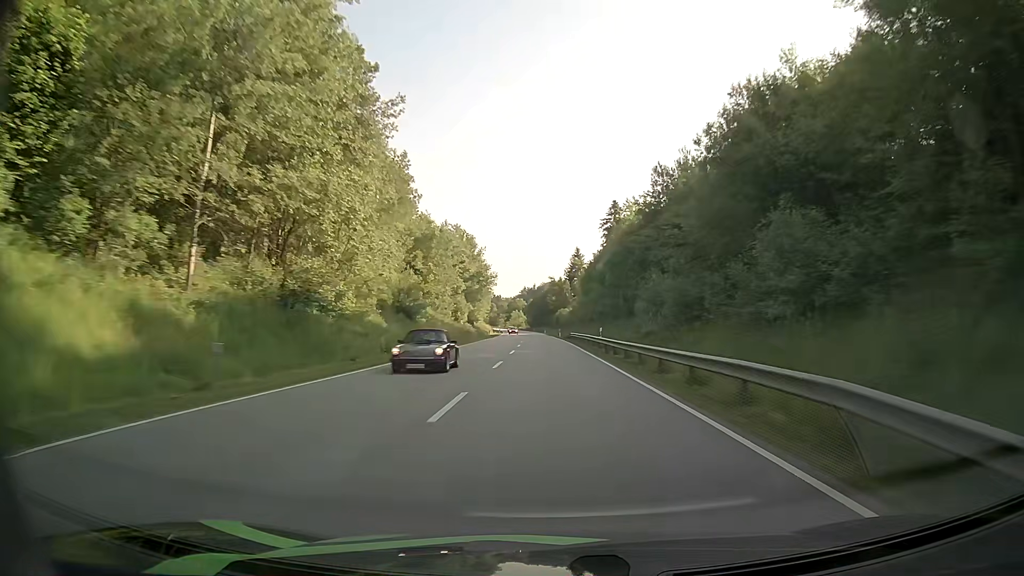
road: primary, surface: asphalt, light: Day
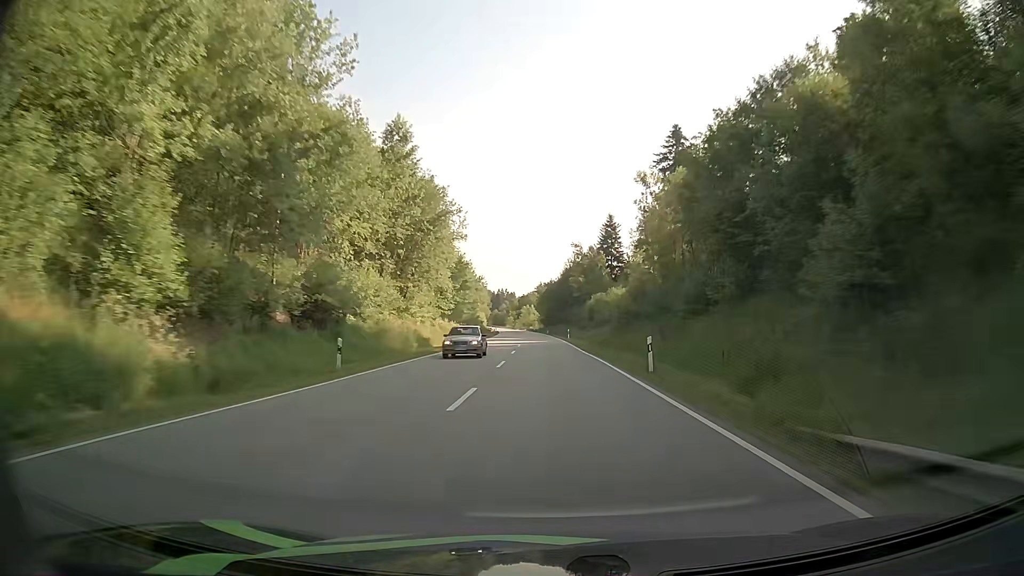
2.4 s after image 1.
(-0.8, +69.7) m; -1°
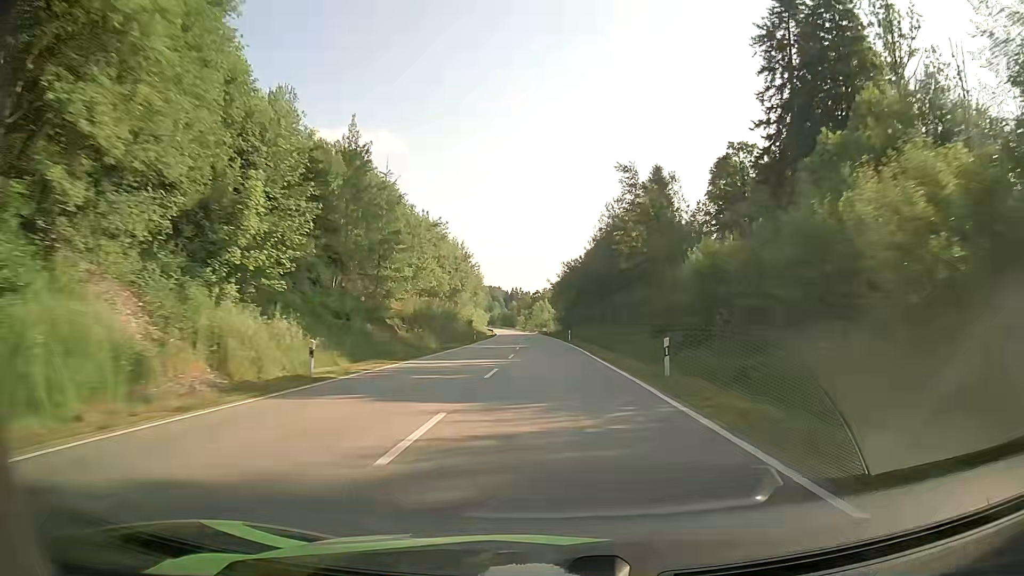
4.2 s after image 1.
(-0.4, +52.3) m; -1°
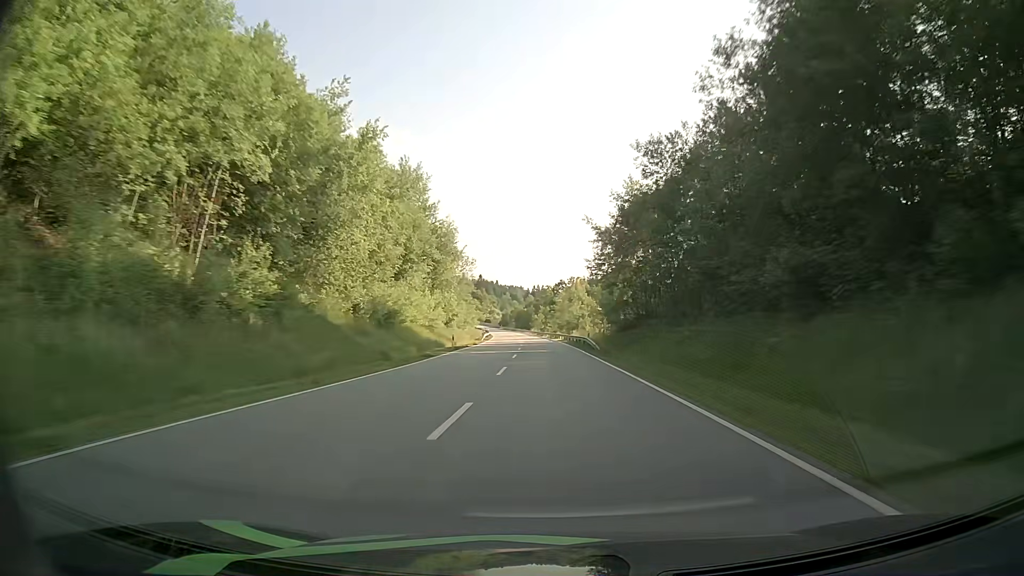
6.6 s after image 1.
(-1.5, +69.6) m; -2°
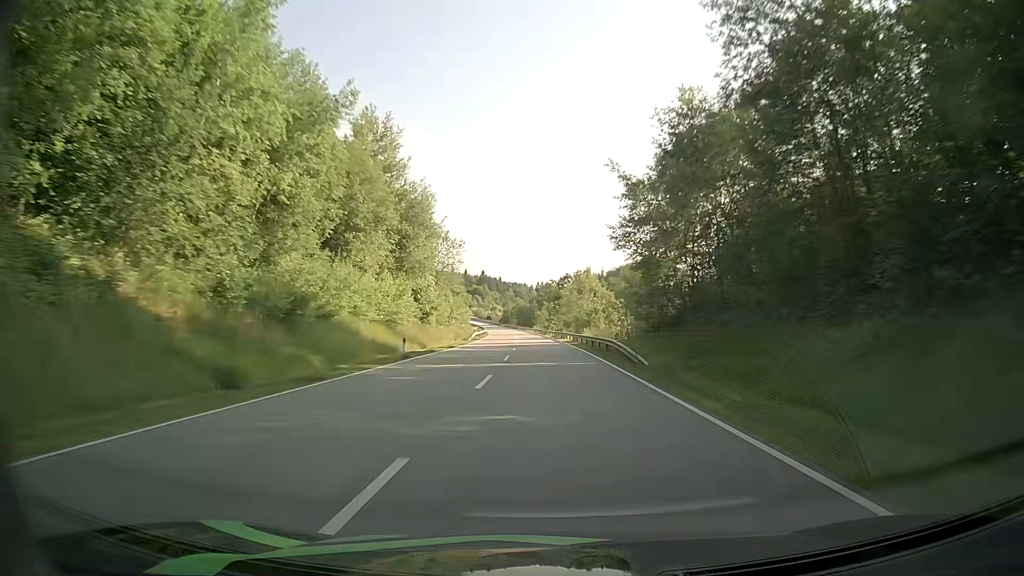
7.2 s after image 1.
(-0.1, +17.4) m; 0°
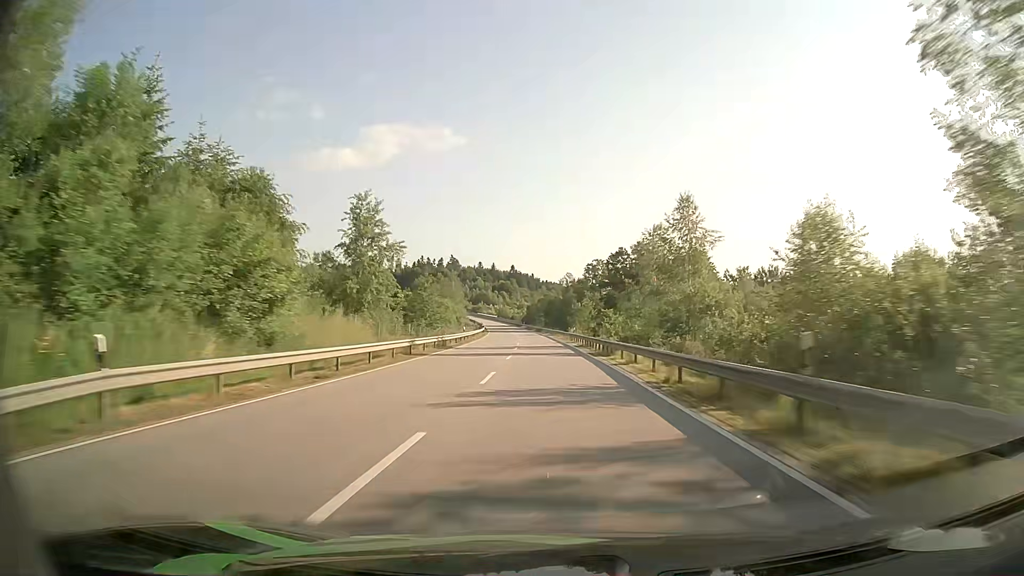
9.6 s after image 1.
(-1.7, +69.6) m; -3°
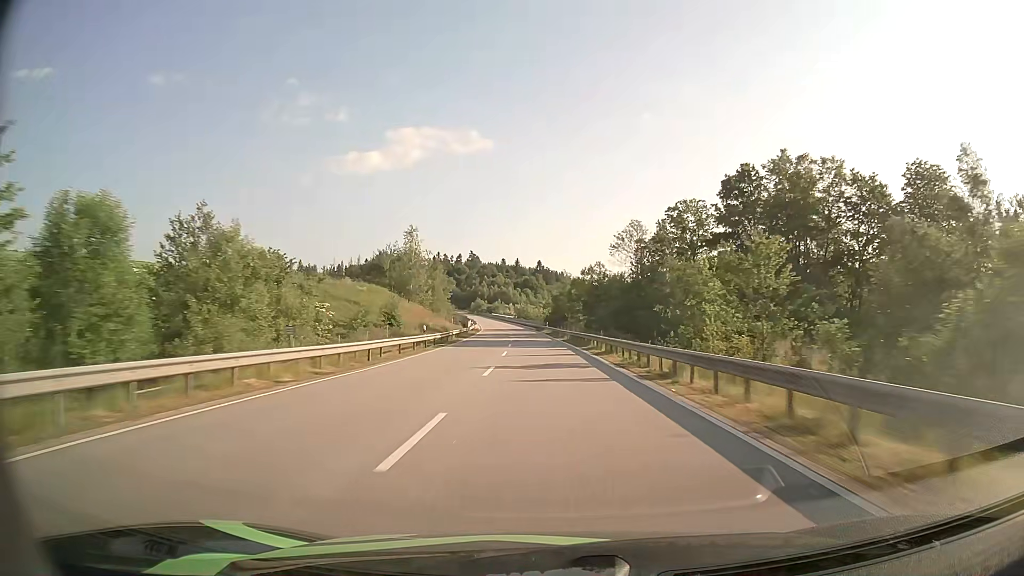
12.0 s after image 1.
(-1.7, +69.7) m; -3°
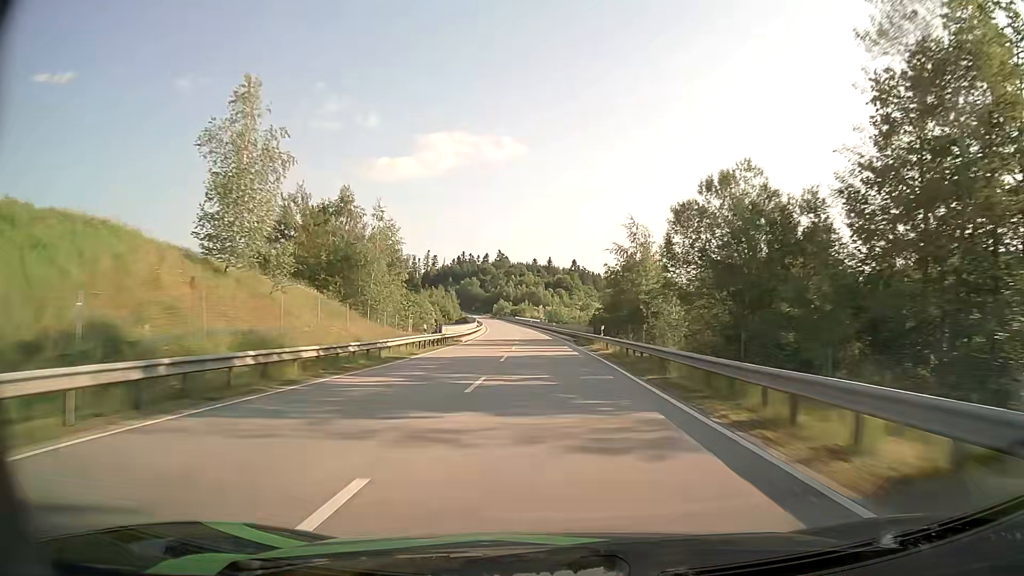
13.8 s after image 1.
(-1.2, +52.1) m; -3°
(0, +10) (0, +20) (0, +30) (-1, +40) (-1, +50) (-2, +60) (-2, +70) (-3, +80) (-3, +90) (-4, +100) m
